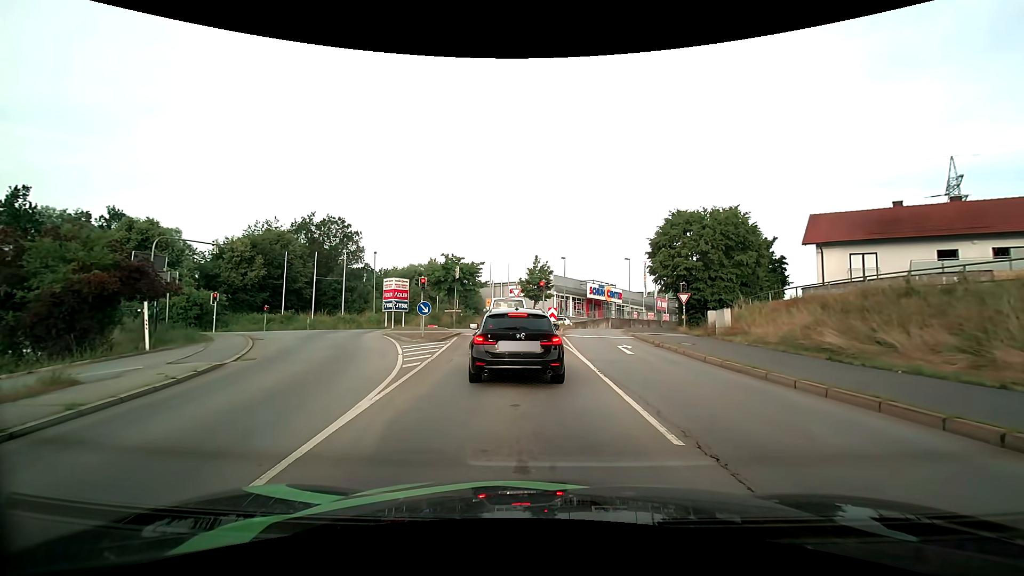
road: primary_link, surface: asphalt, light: Day
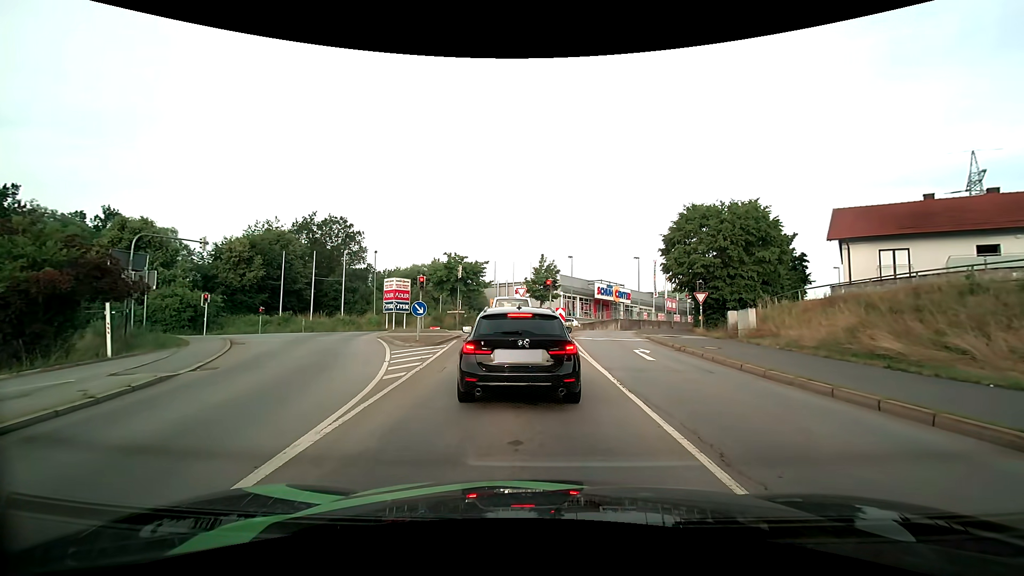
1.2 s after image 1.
(0.0, +2.1) m; -2°
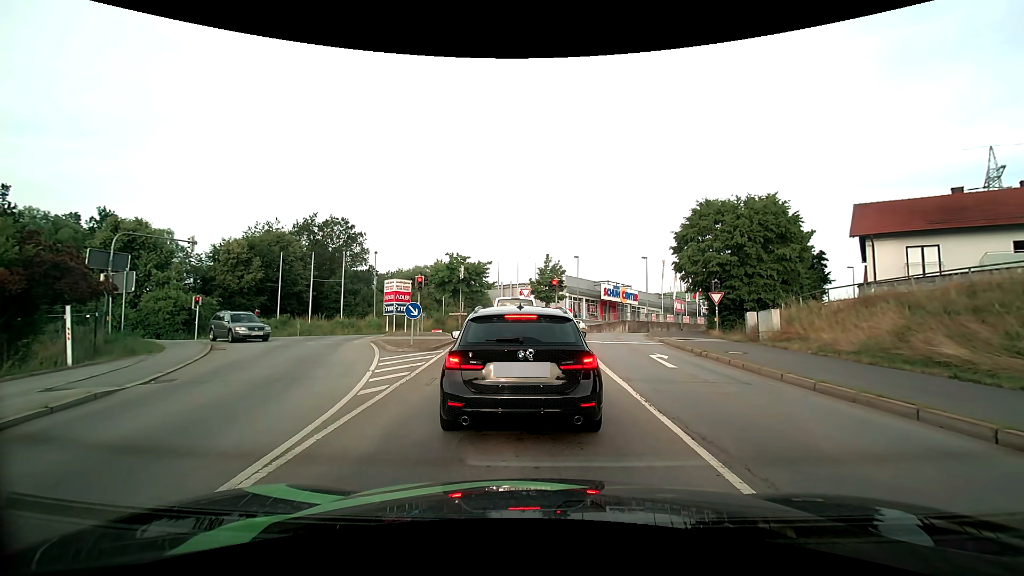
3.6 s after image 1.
(0.0, +1.7) m; +1°
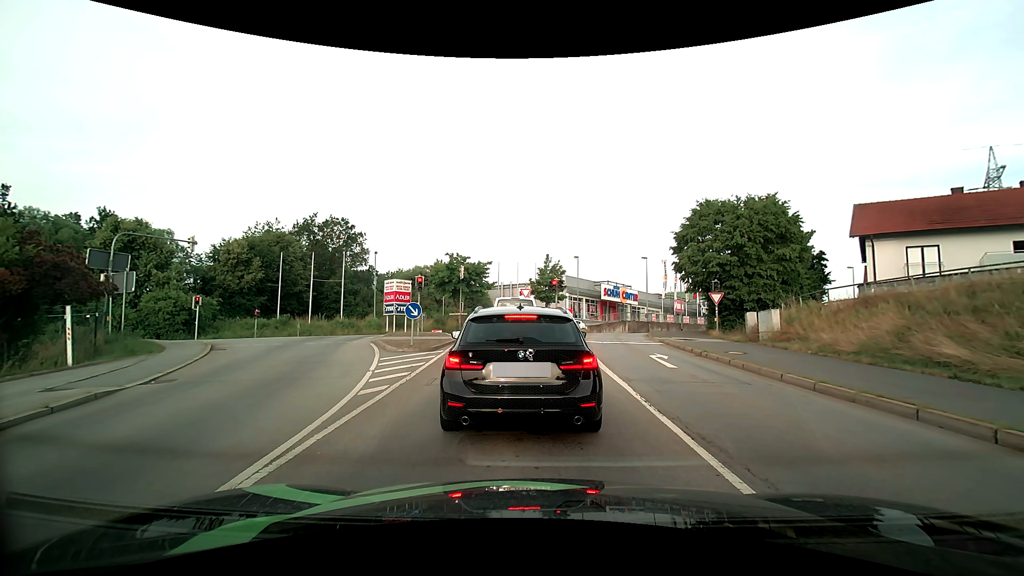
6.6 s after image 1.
(0.0, +0.1) m; 0°
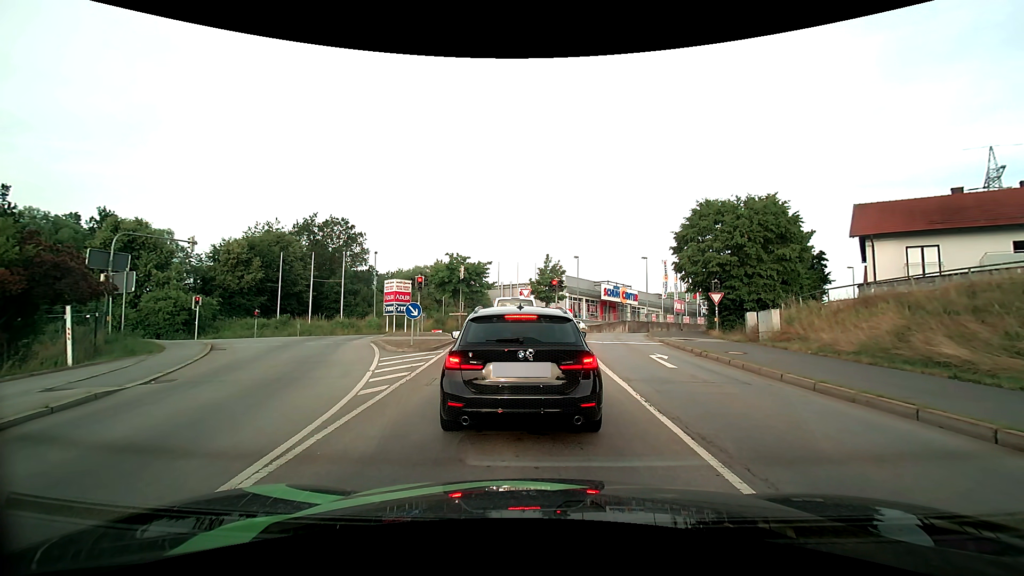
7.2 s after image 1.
(0.0, 0.0) m; 0°
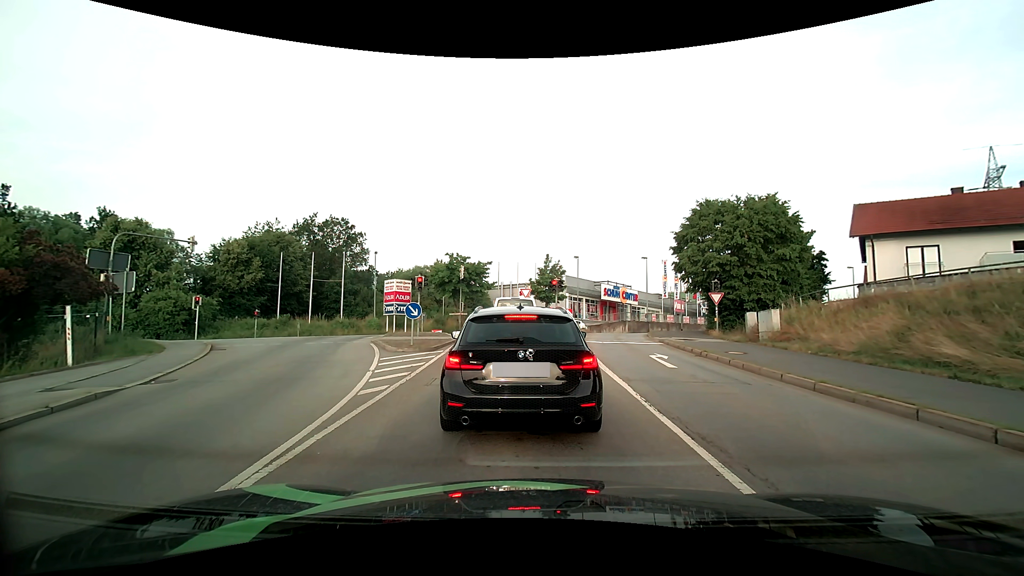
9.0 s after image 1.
(0.0, 0.0) m; 0°
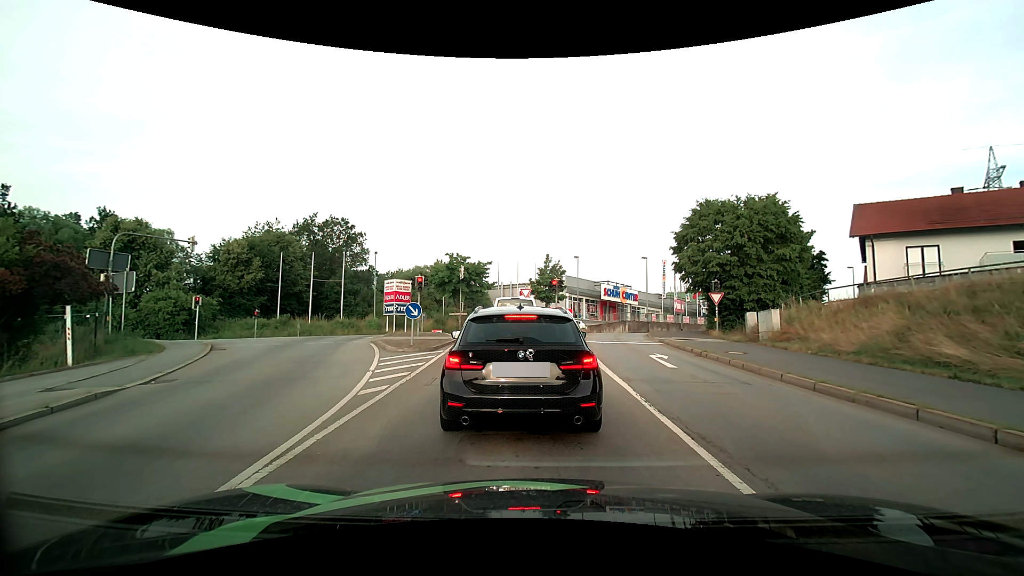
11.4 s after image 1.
(0.0, 0.0) m; 0°
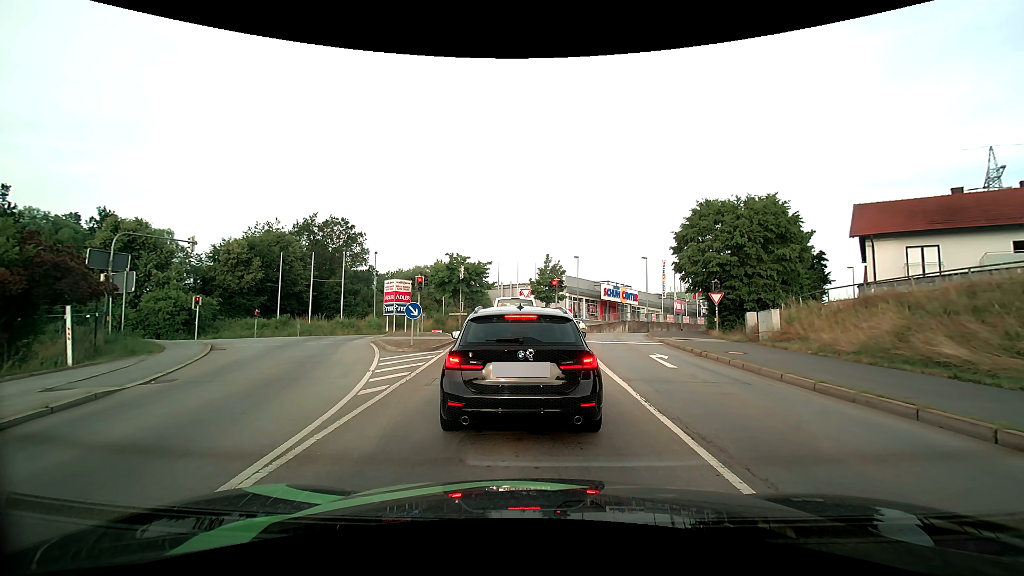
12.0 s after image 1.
(0.0, 0.0) m; 0°
(0, +10) (-1, +20) (-2, +30) (-7, +39) (-15, +43) (-25, +42) (-35, +39) (-45, +38) (-55, +37) (-65, +38) m
